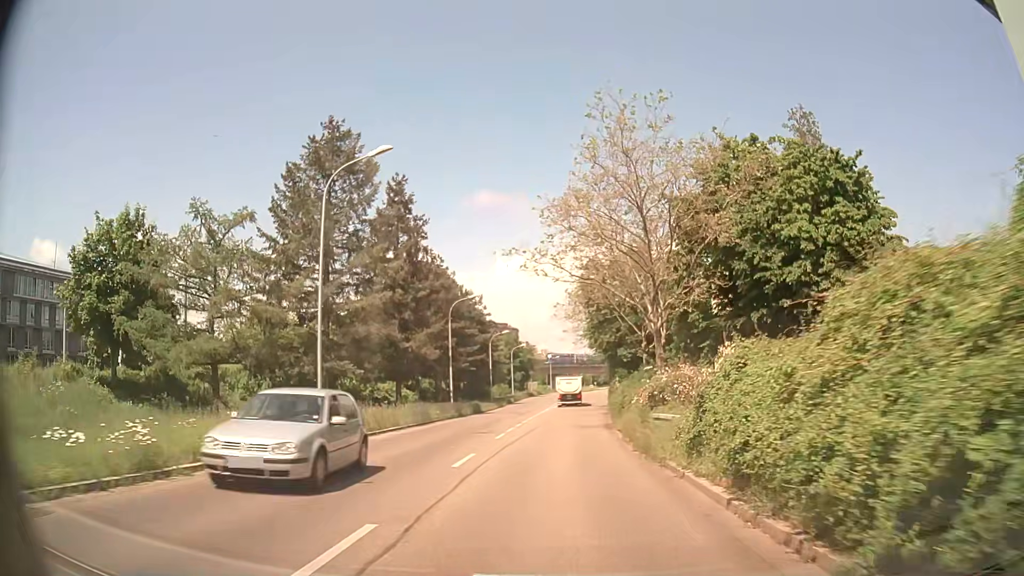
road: tertiary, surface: asphalt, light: Day
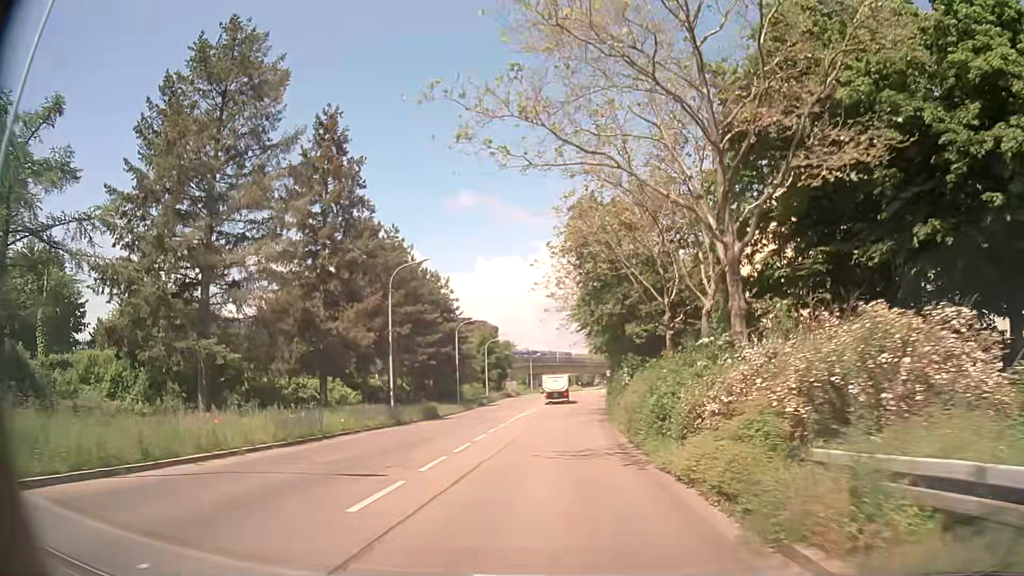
(+0.2, +14.2) m; +1°
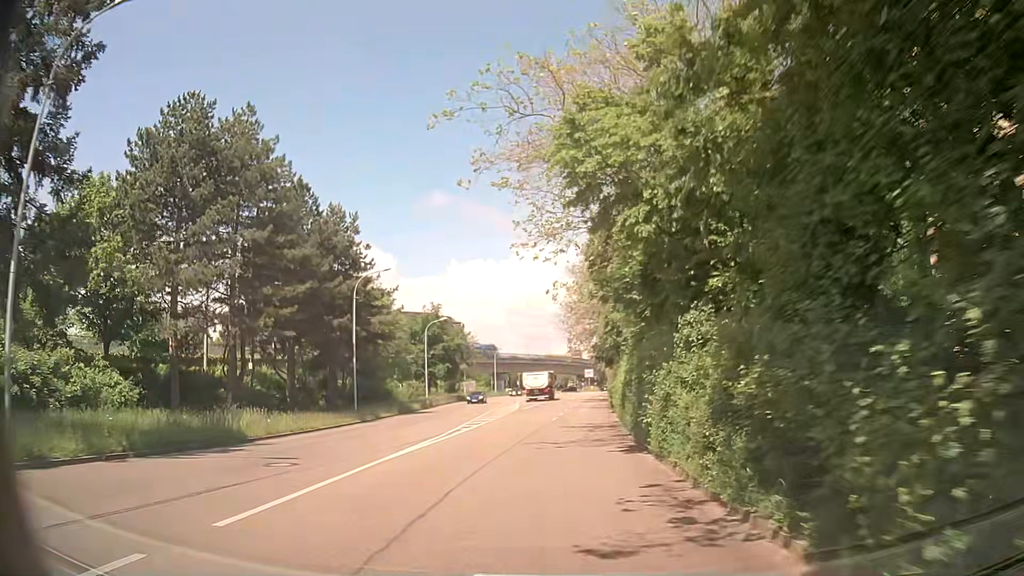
(+0.8, +28.3) m; +2°
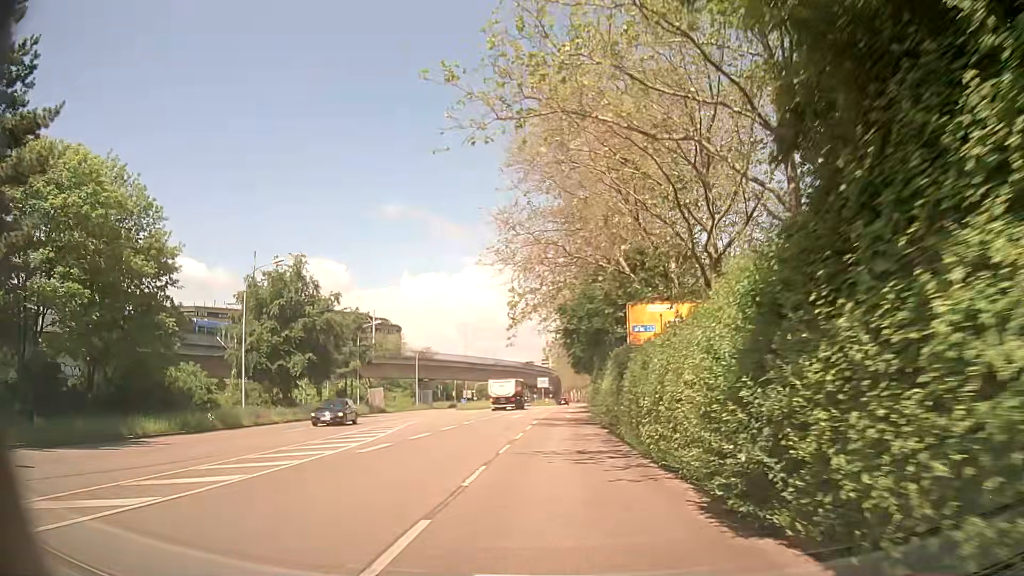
(+1.9, +35.1) m; +5°
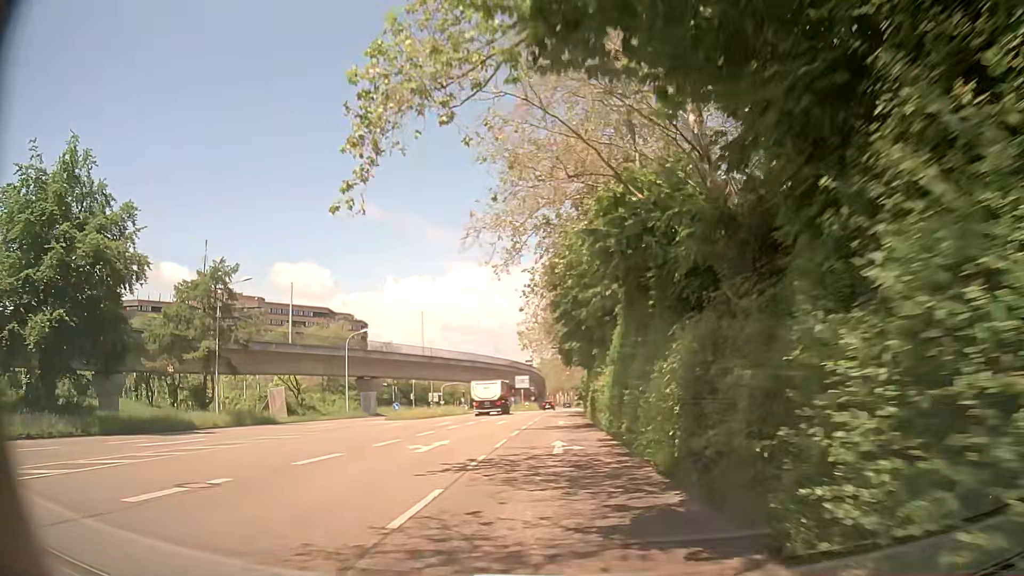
(+0.4, +27.4) m; +1°
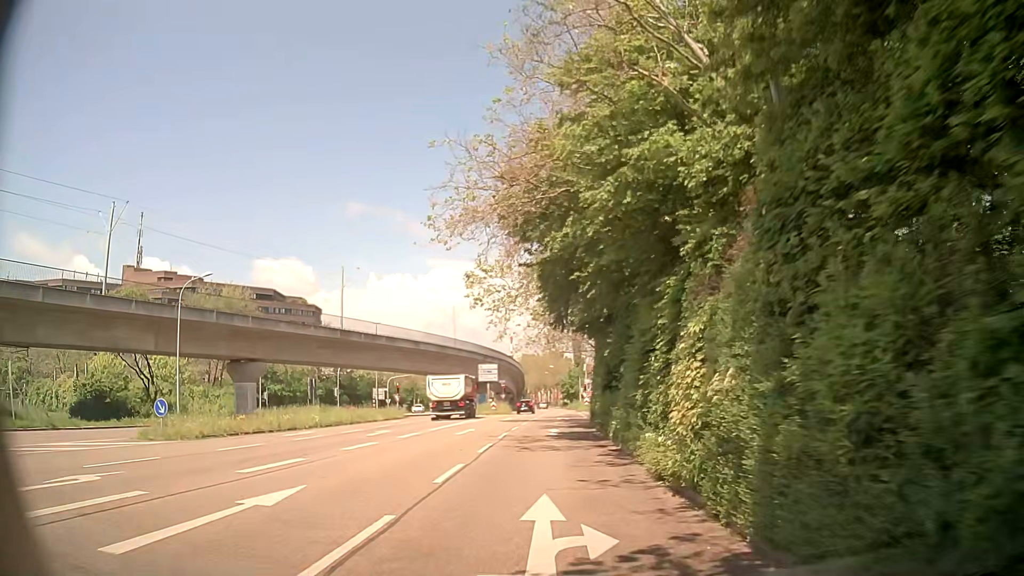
(+0.4, +32.0) m; +1°
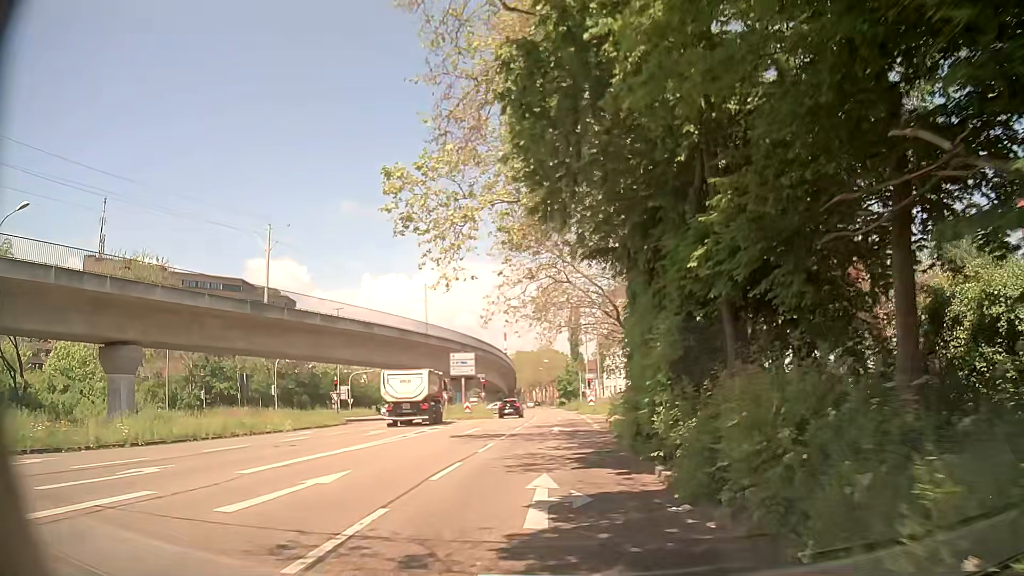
(+0.1, +17.6) m; 0°
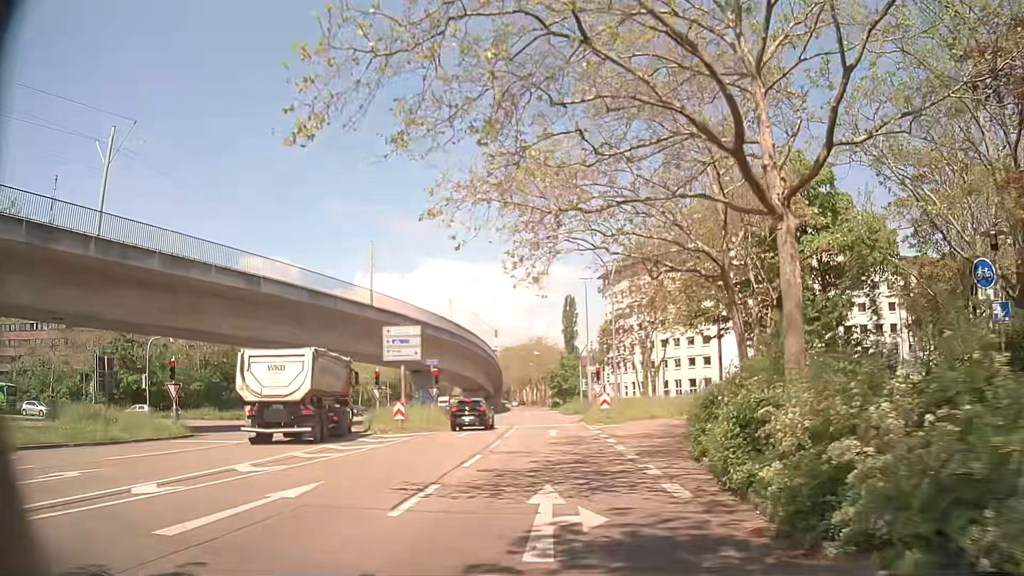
(+0.1, +21.1) m; 0°
